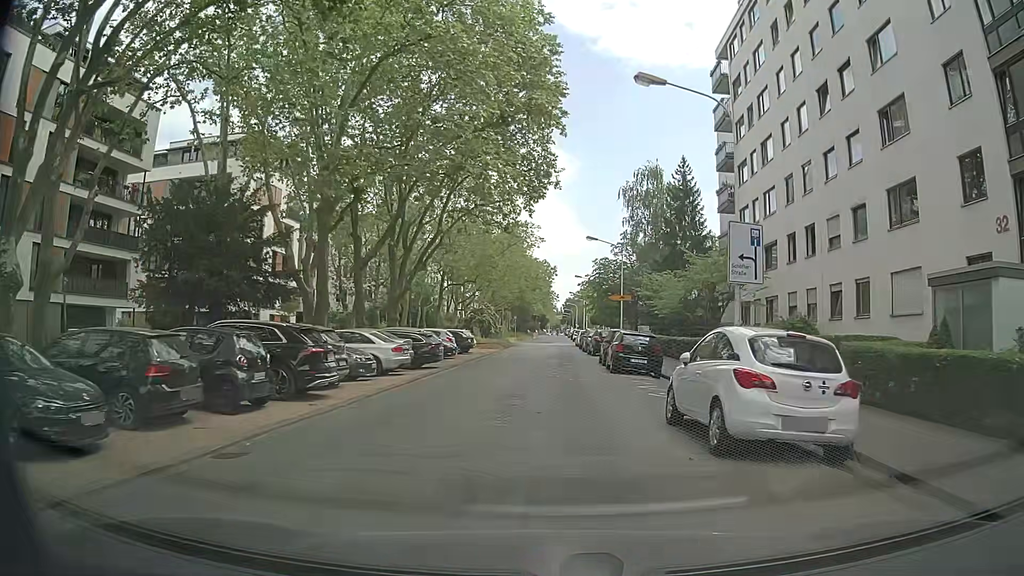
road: secondary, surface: asphalt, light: Day
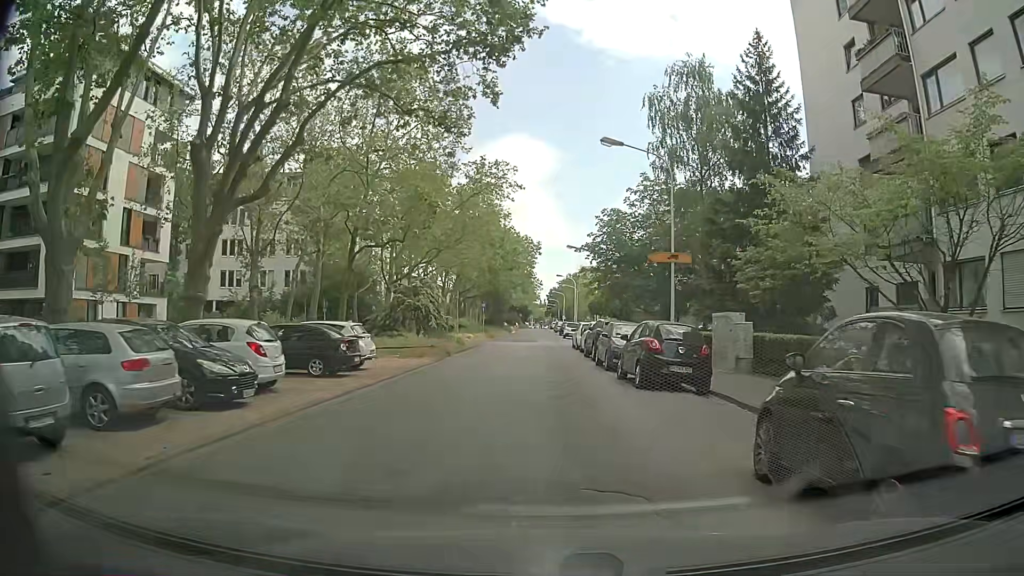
(-0.4, +23.2) m; +1°
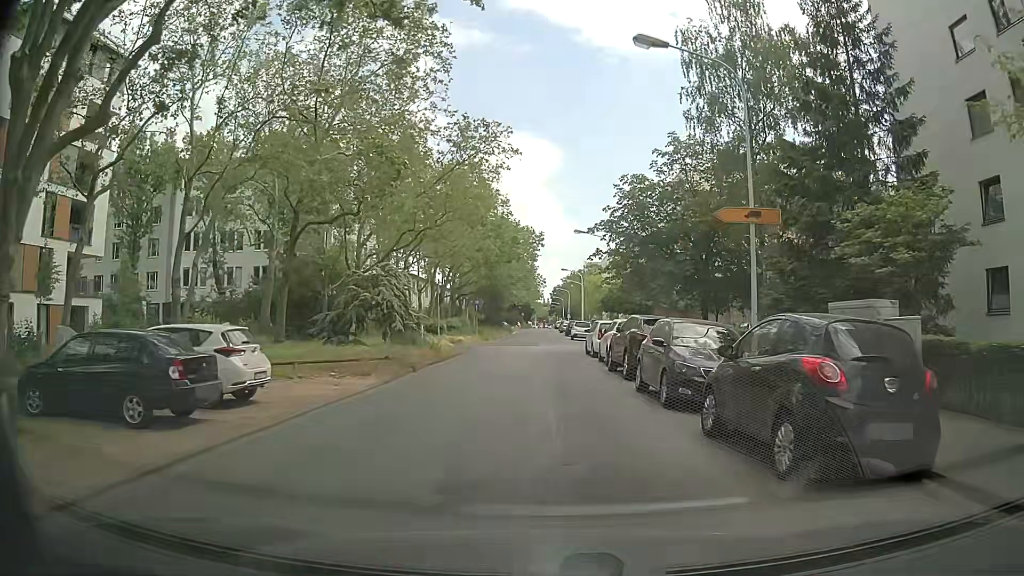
(-0.1, +8.8) m; +1°
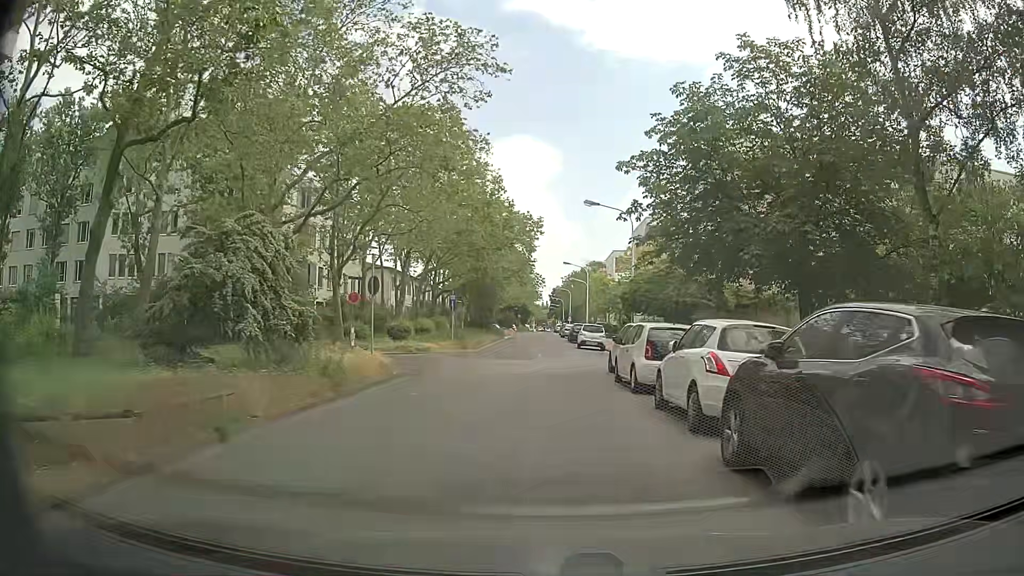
(-0.2, +12.5) m; -3°
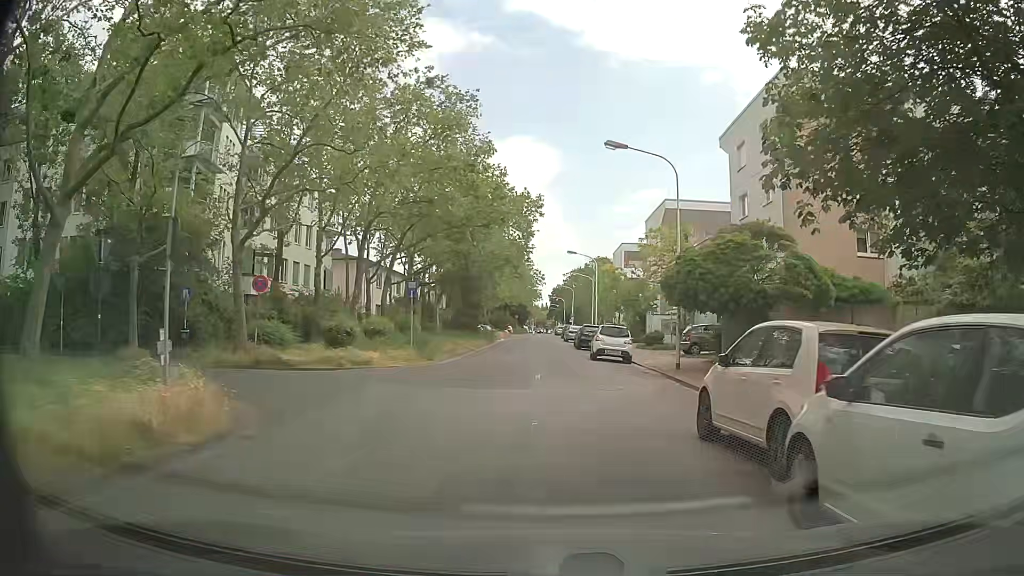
(+0.2, +11.8) m; +1°
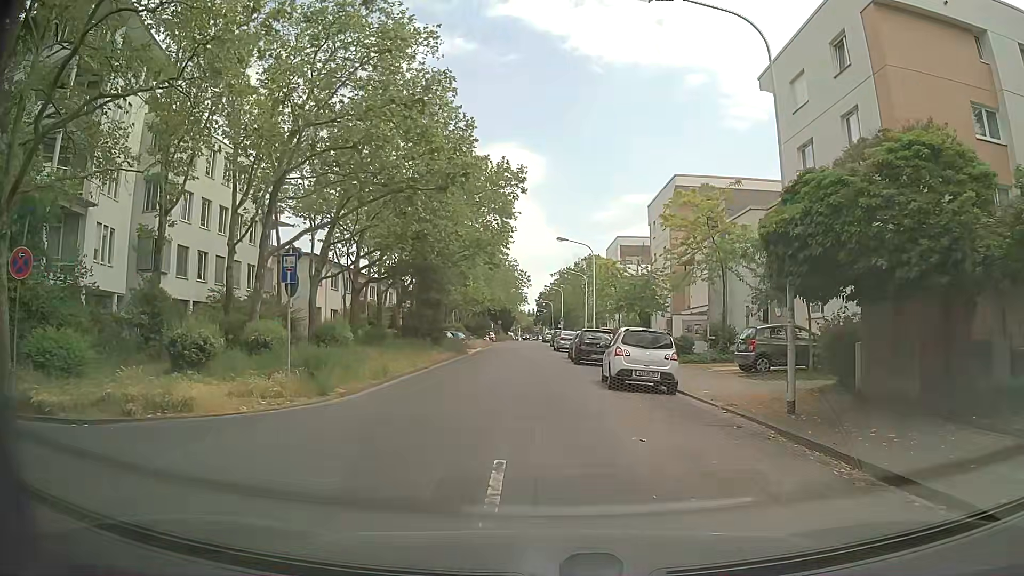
(+0.3, +11.6) m; +1°
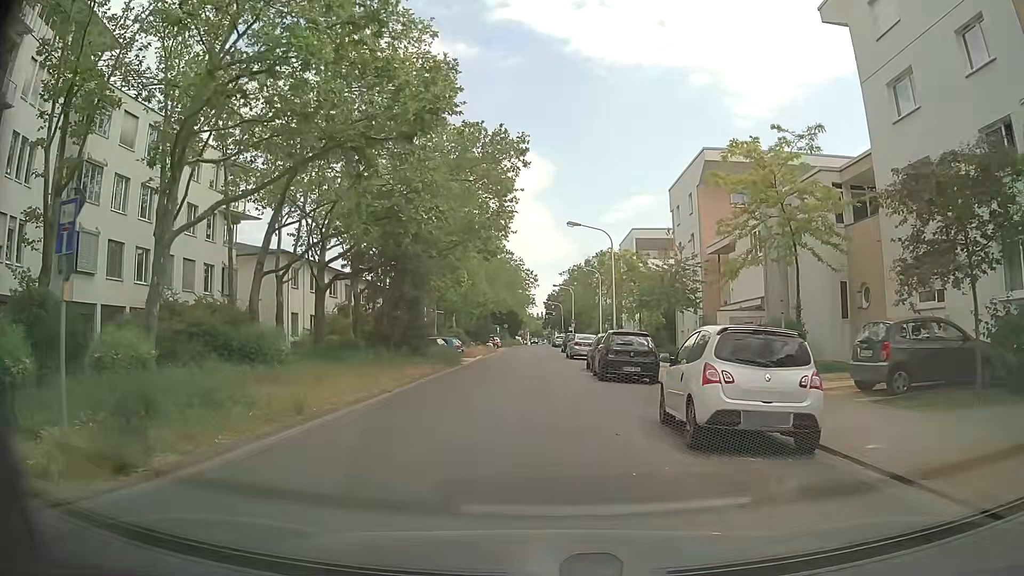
(+0.1, +8.0) m; -1°
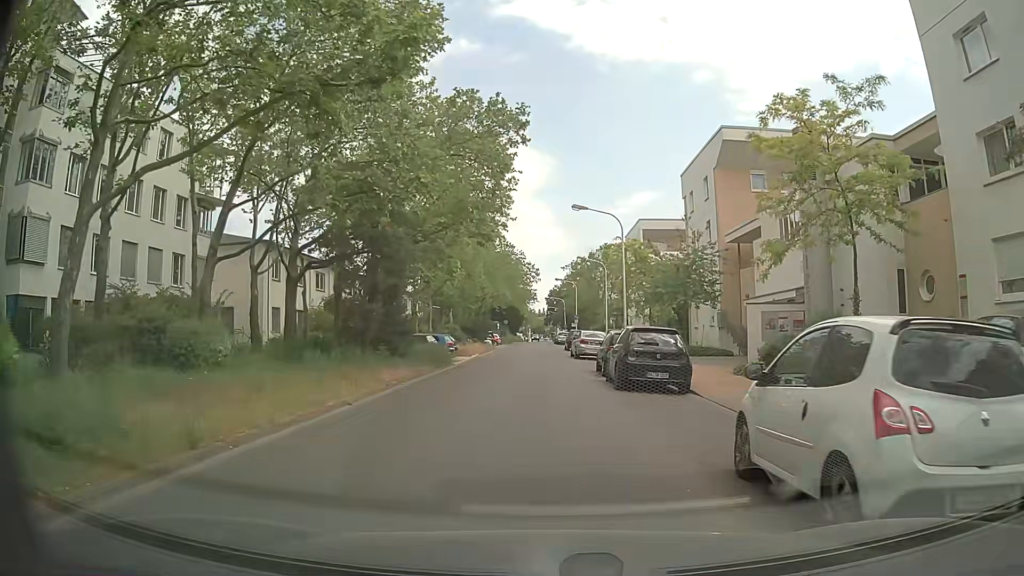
(0.0, +4.1) m; +1°
